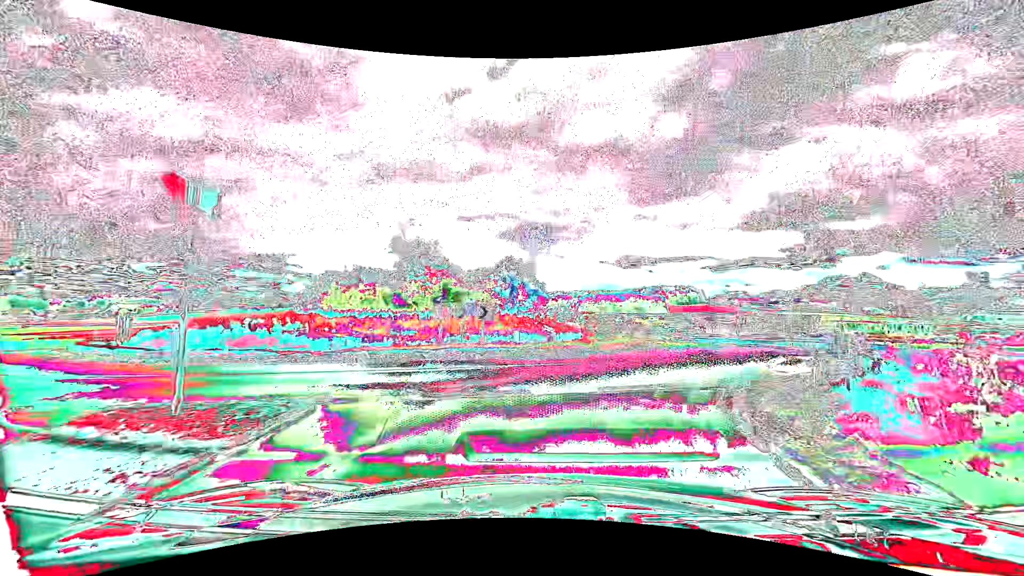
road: tertiary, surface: asphalt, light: Day
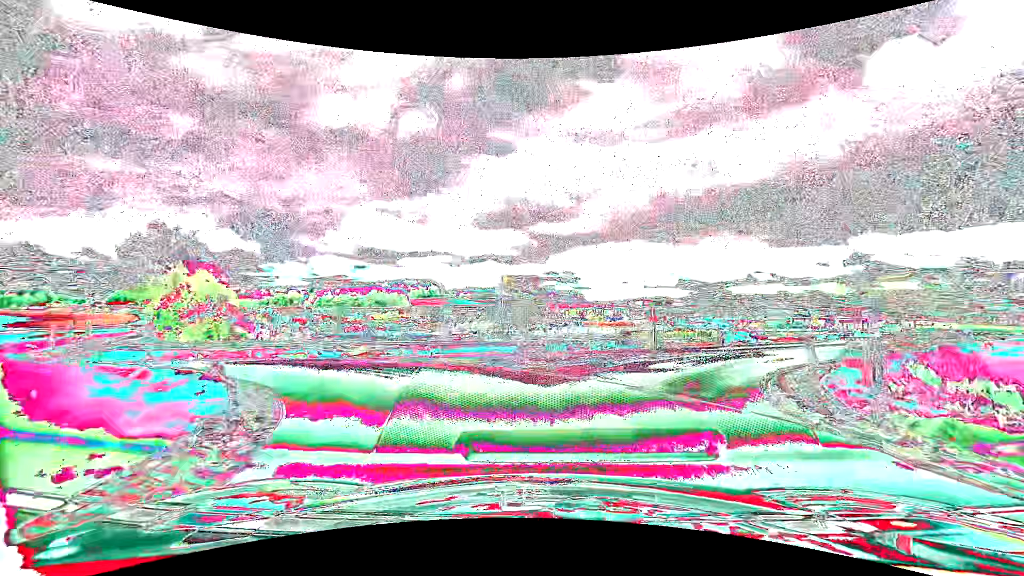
(+4.8, +19.2) m; +28°
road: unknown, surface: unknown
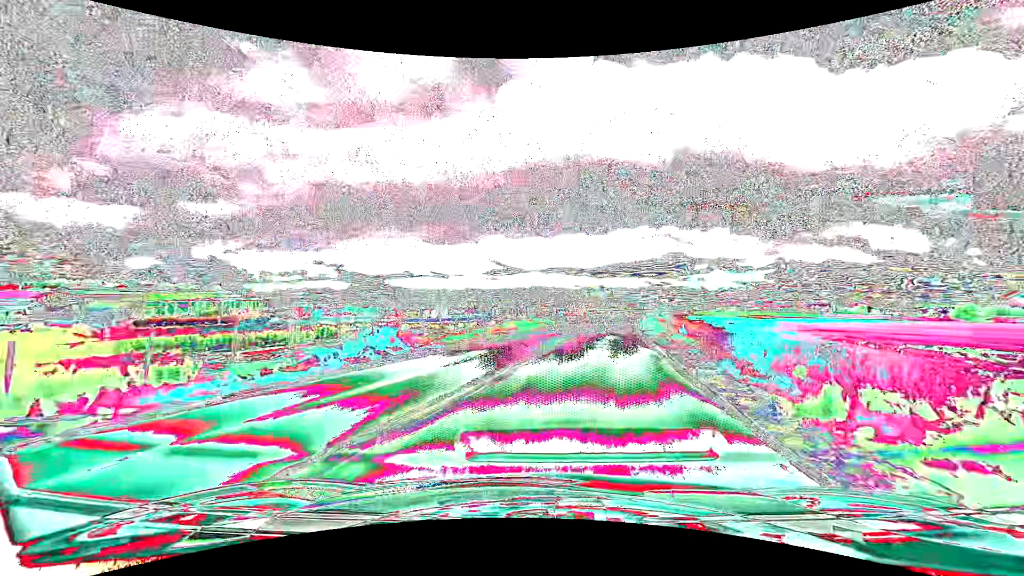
(+7.9, +21.8) m; +37°
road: tertiary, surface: asphalt
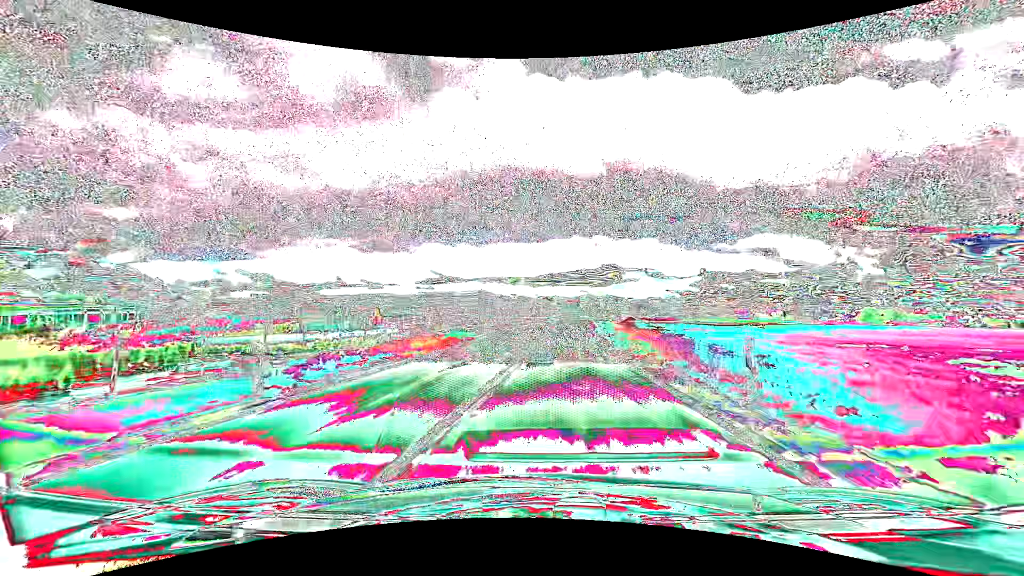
(+1.3, +14.8) m; +8°
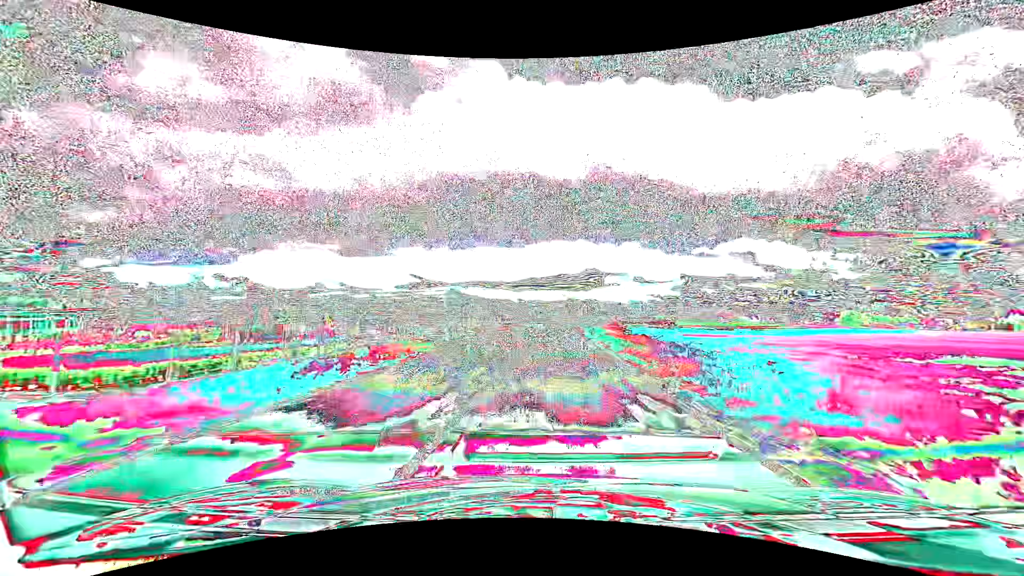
(+0.2, +8.3) m; +2°
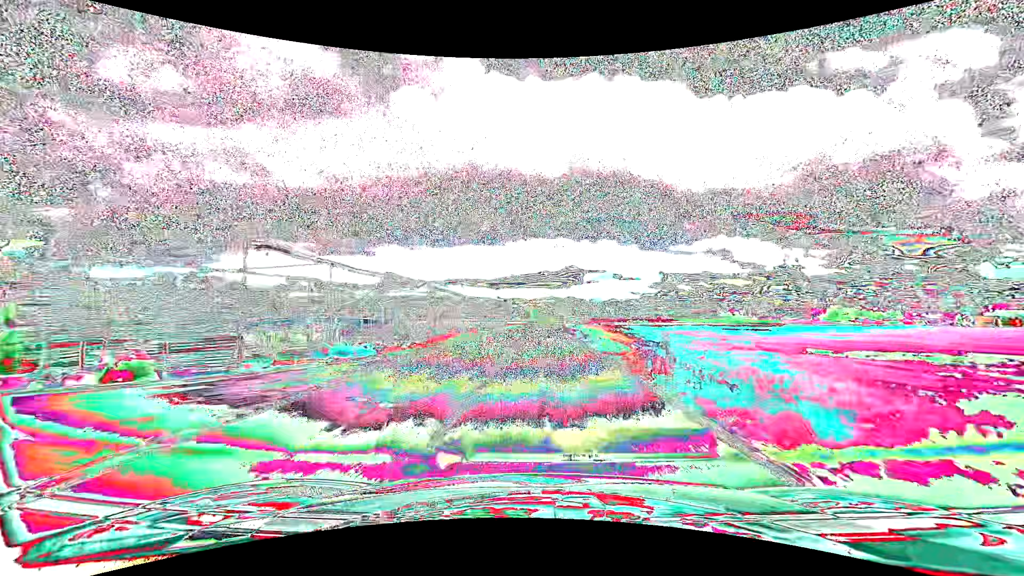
(+0.8, +27.5) m; +3°
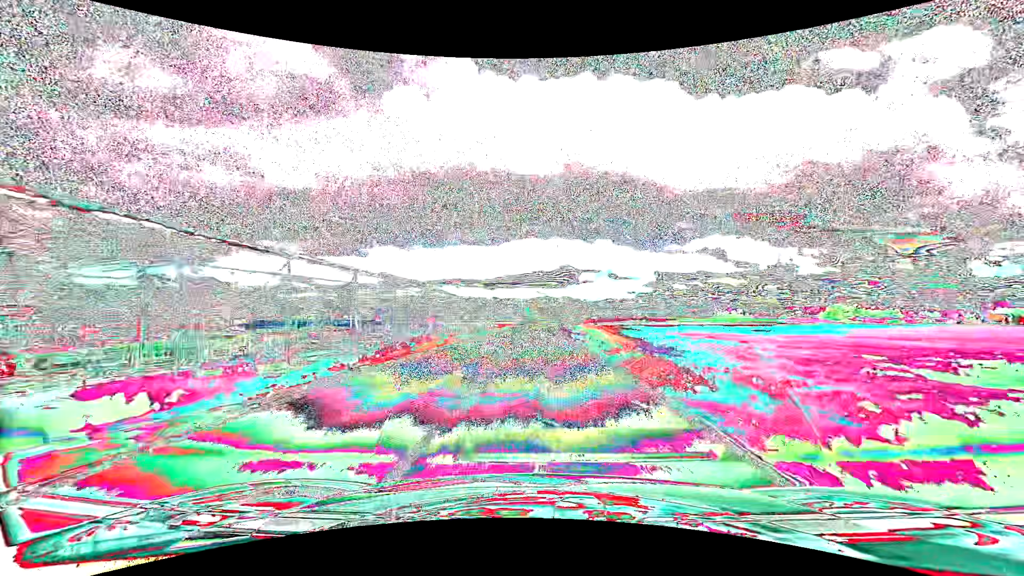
(+0.1, +10.2) m; +1°
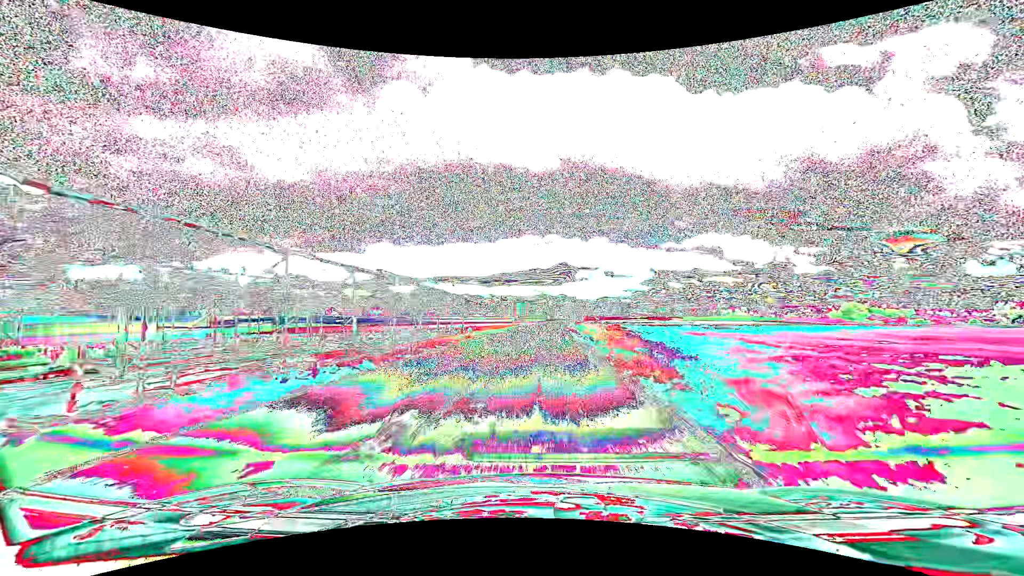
(+0.1, +33.0) m; 0°
(0, +10) (0, +20) (0, +30) (0, +40) (+1, +50) (+1, +60) (+1, +70) (+2, +80) (+2, +90) (+3, +100) m
